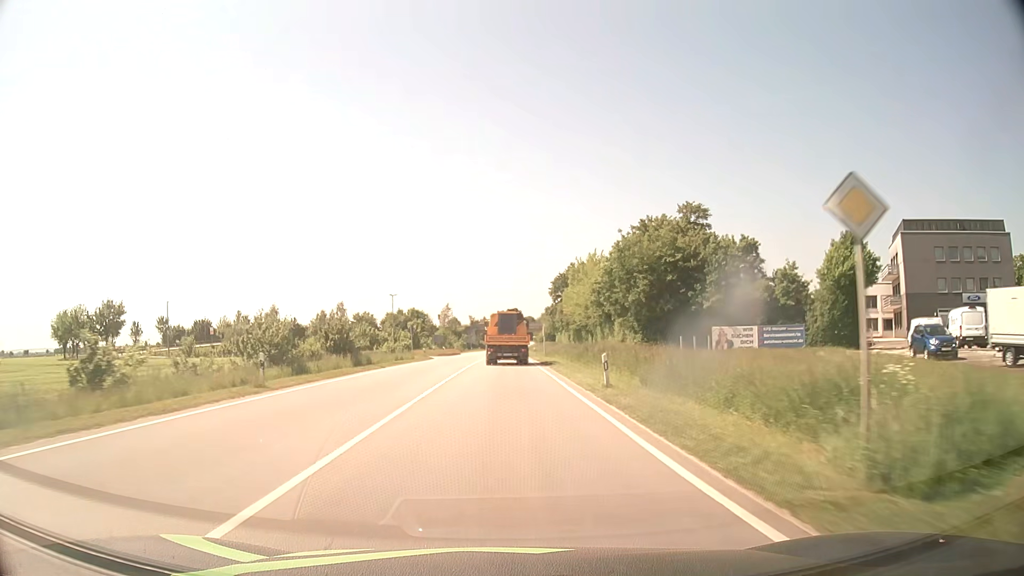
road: primary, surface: asphalt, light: Day
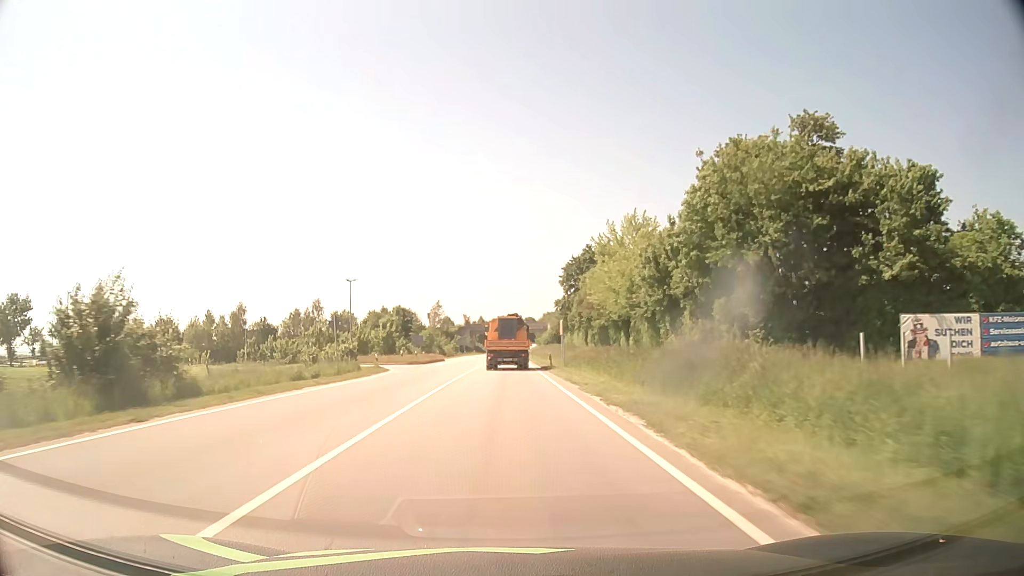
(0.0, +25.1) m; 0°
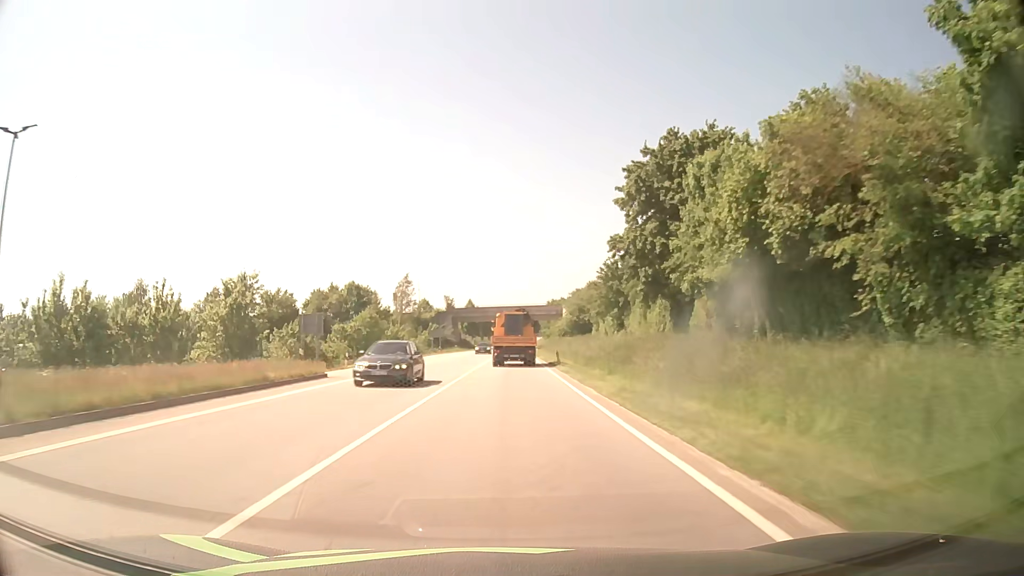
(+0.1, +50.9) m; 0°
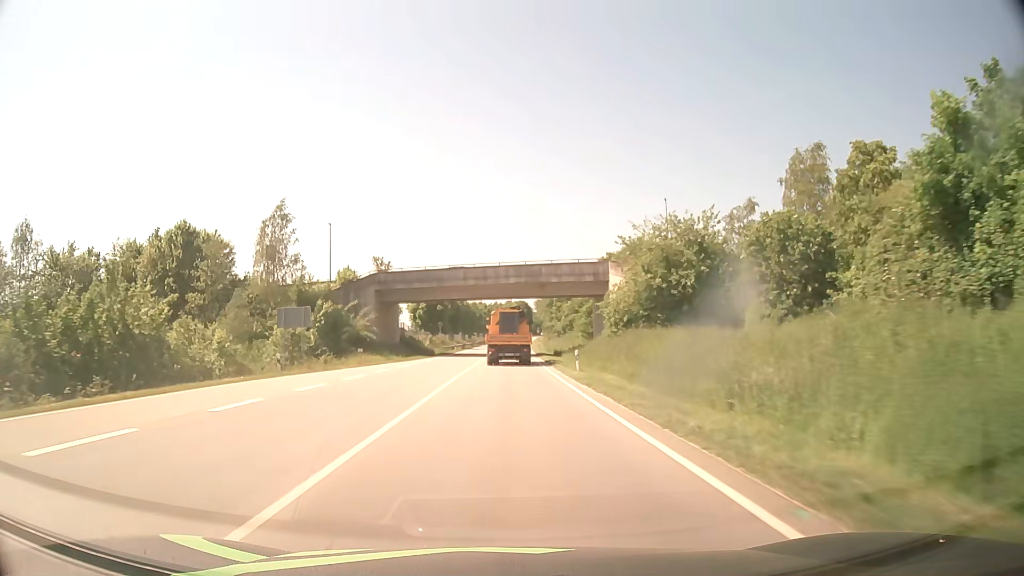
(+0.6, +64.0) m; +1°
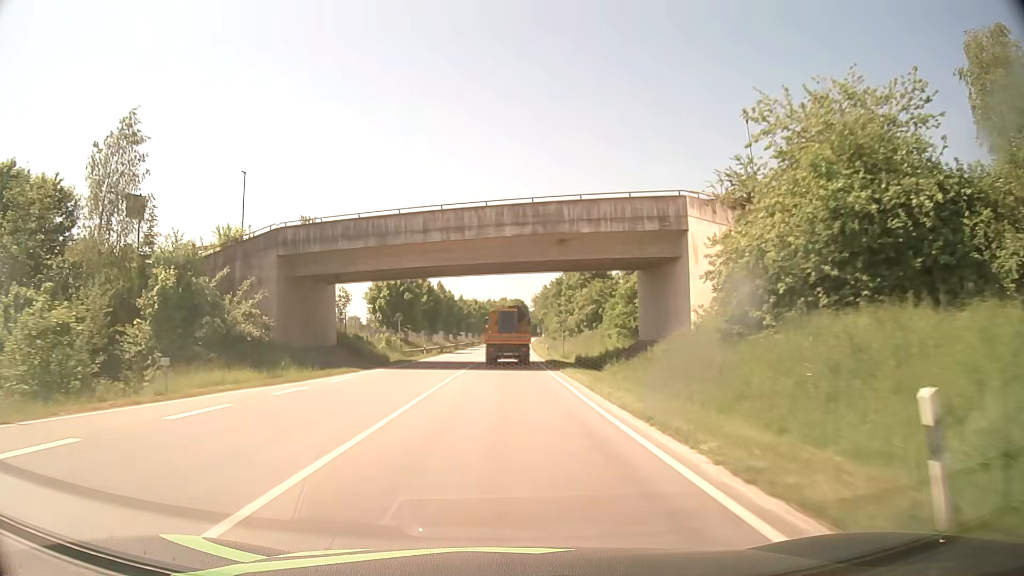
(+0.1, +25.5) m; 0°
